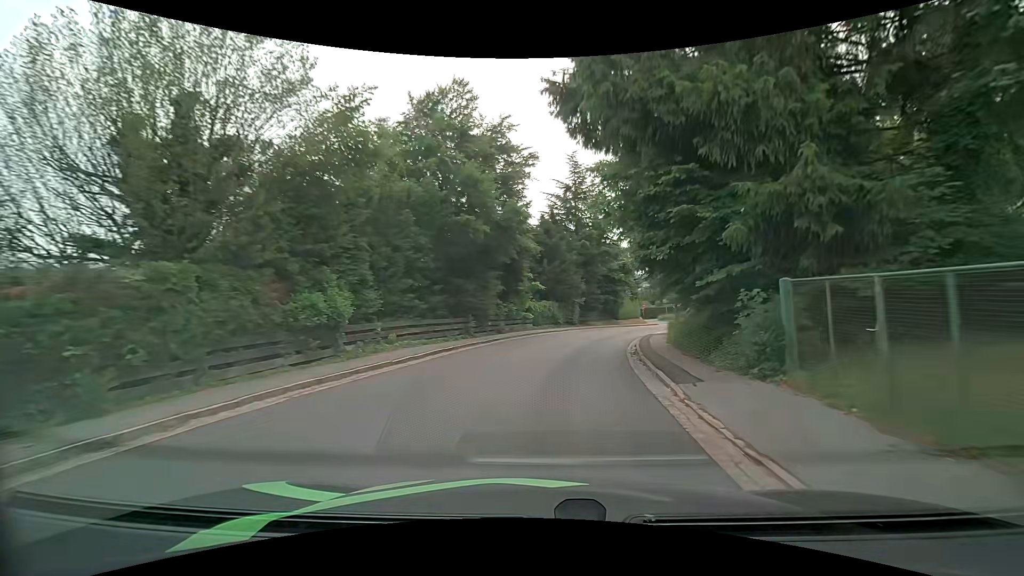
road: tertiary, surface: asphalt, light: Day
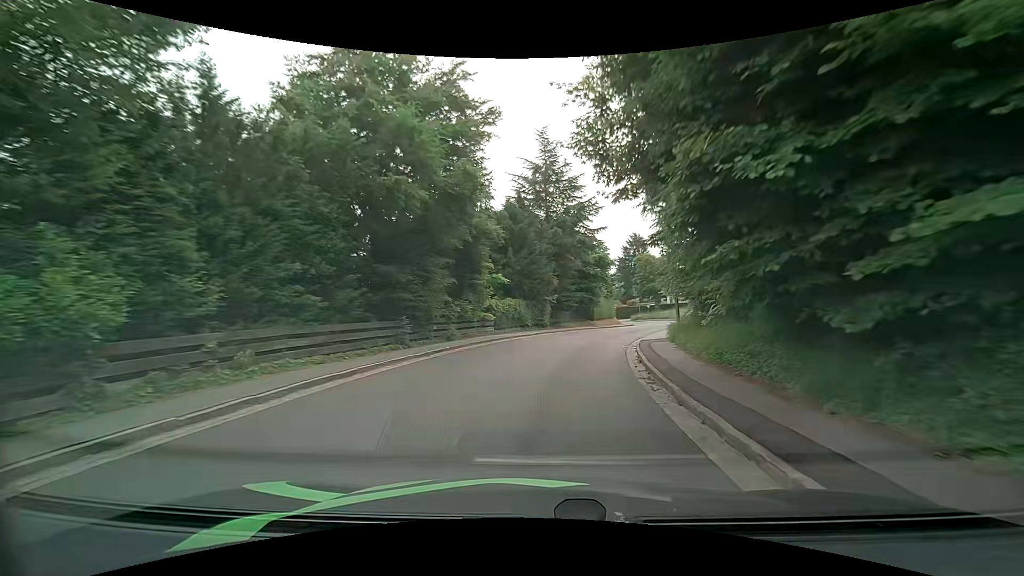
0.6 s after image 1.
(+0.2, +7.0) m; +4°
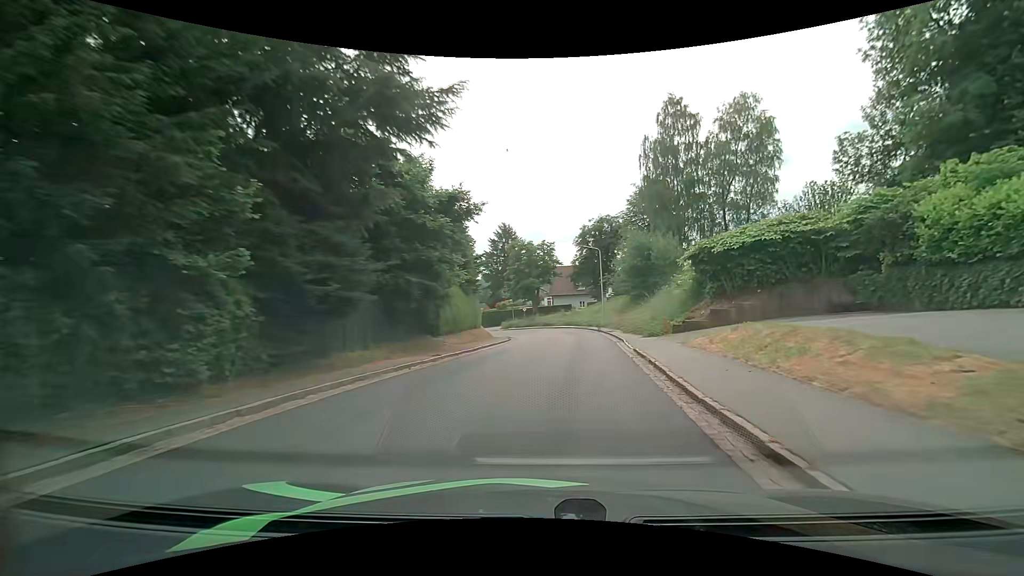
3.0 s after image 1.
(+3.4, +27.7) m; +15°
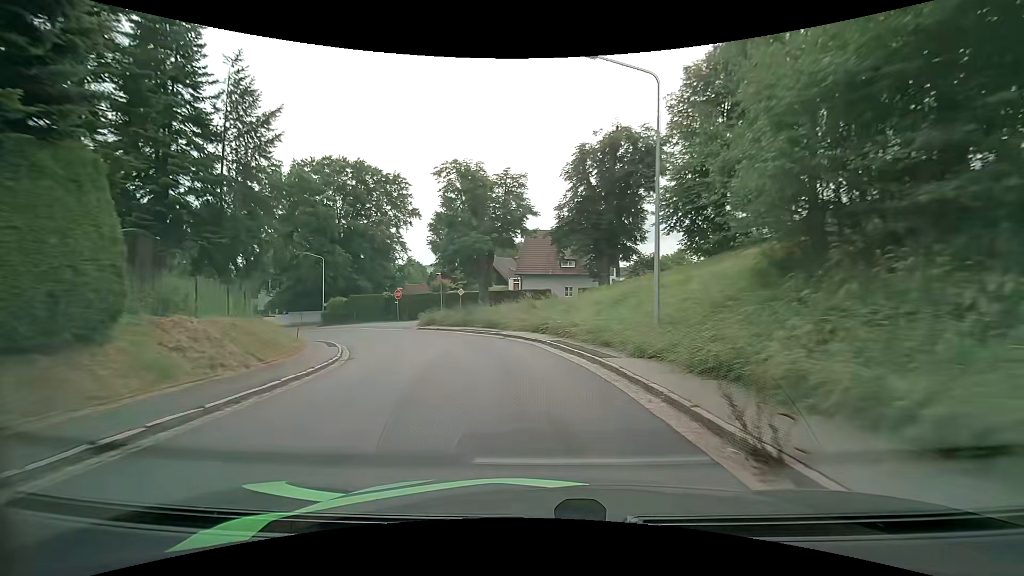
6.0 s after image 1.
(+2.6, +34.1) m; +2°
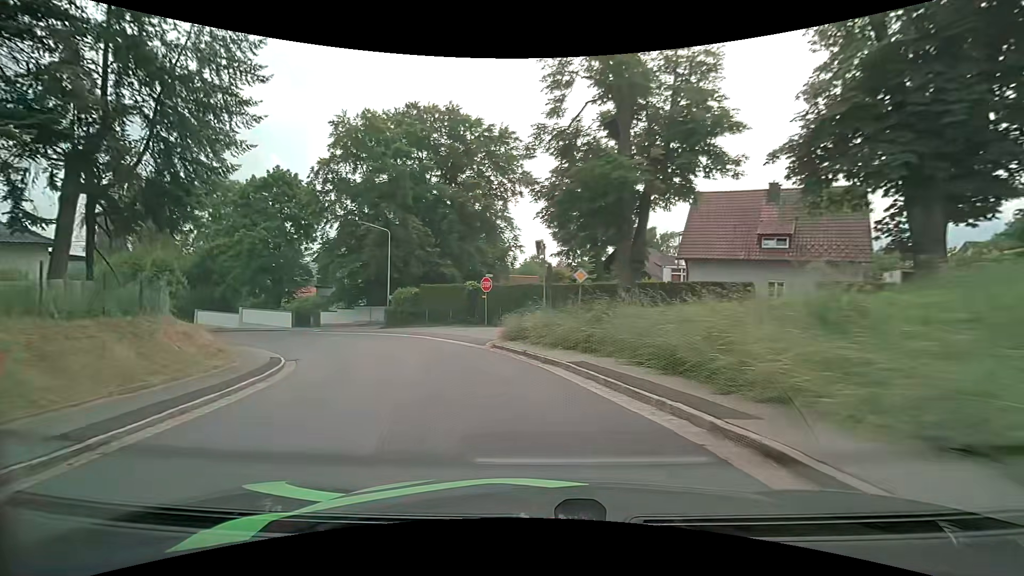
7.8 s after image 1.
(-2.1, +19.1) m; -15°
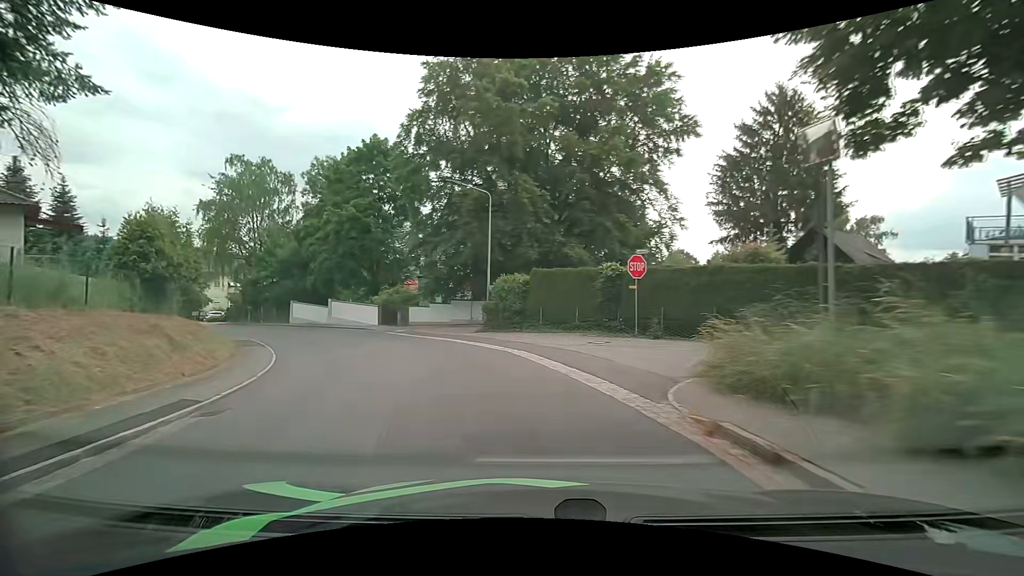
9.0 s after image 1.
(-1.4, +12.3) m; -13°
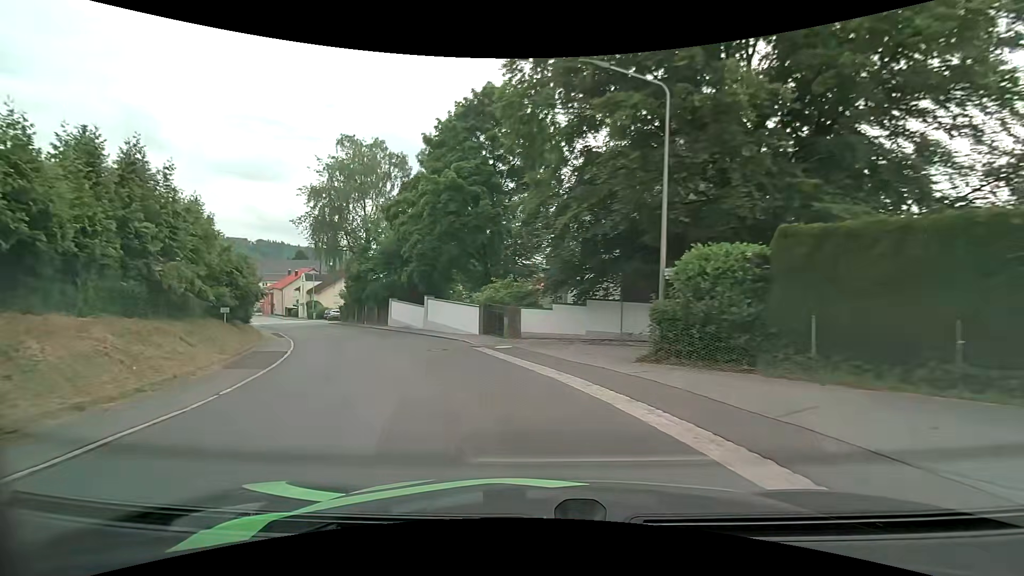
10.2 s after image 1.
(-1.9, +12.6) m; -17°
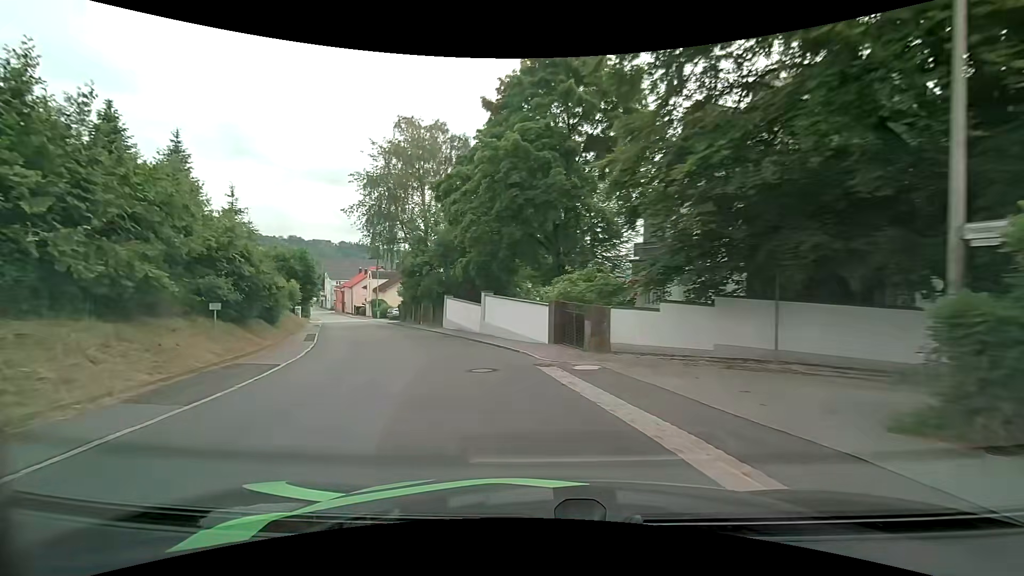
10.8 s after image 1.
(-0.4, +6.6) m; -7°
